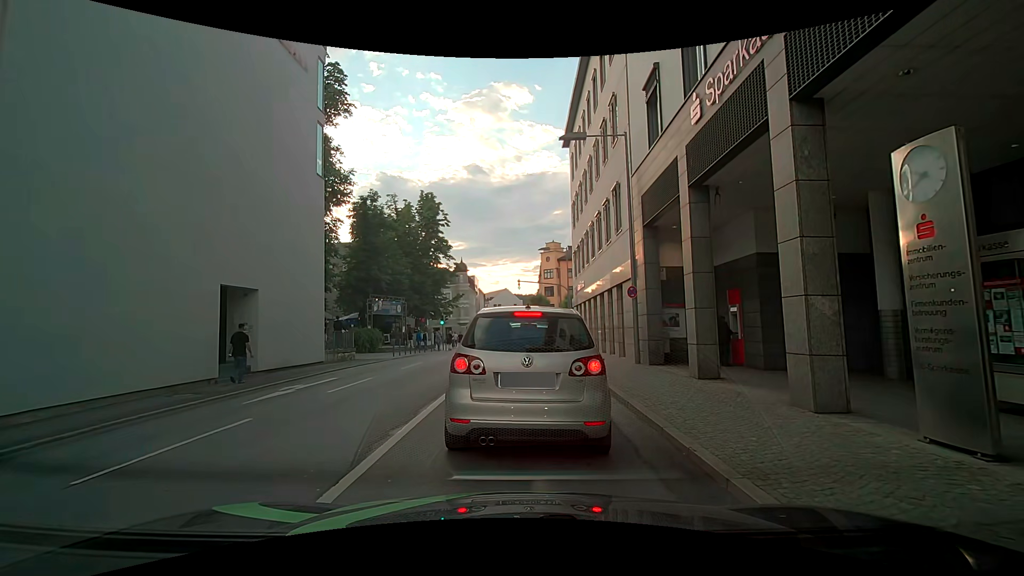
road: primary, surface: asphalt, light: Day
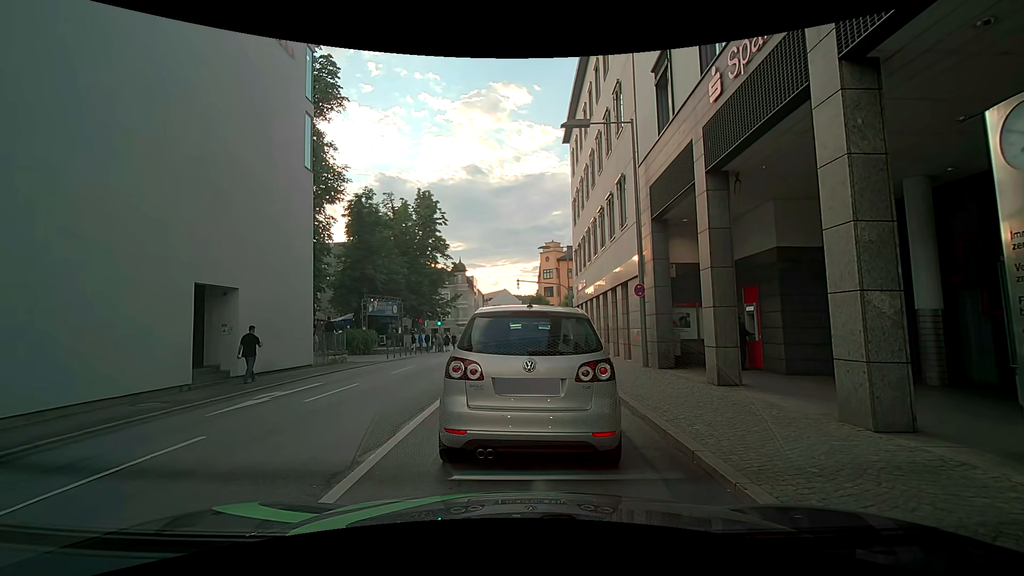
(0.0, +1.1) m; 0°
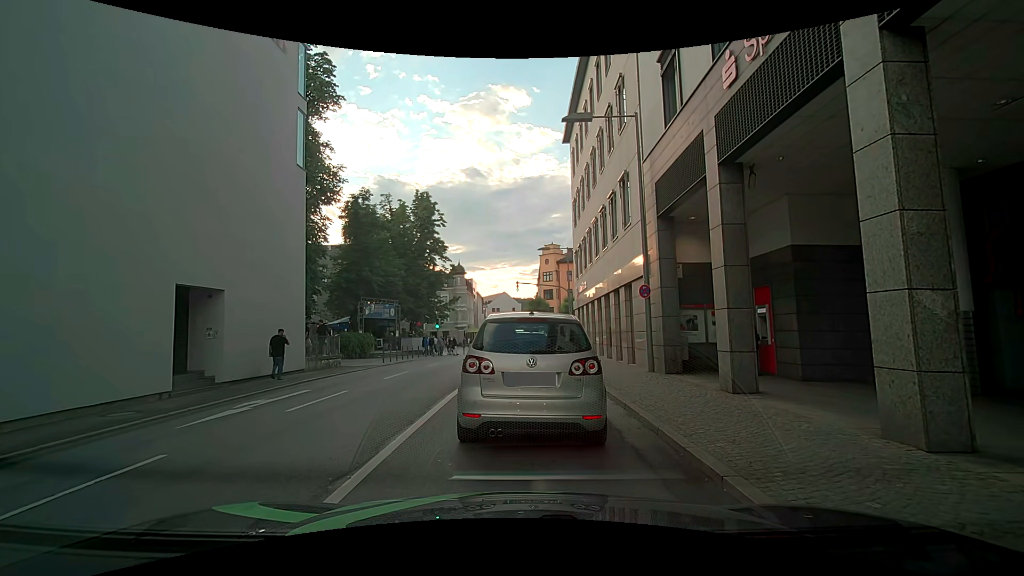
(0.0, +0.8) m; 0°
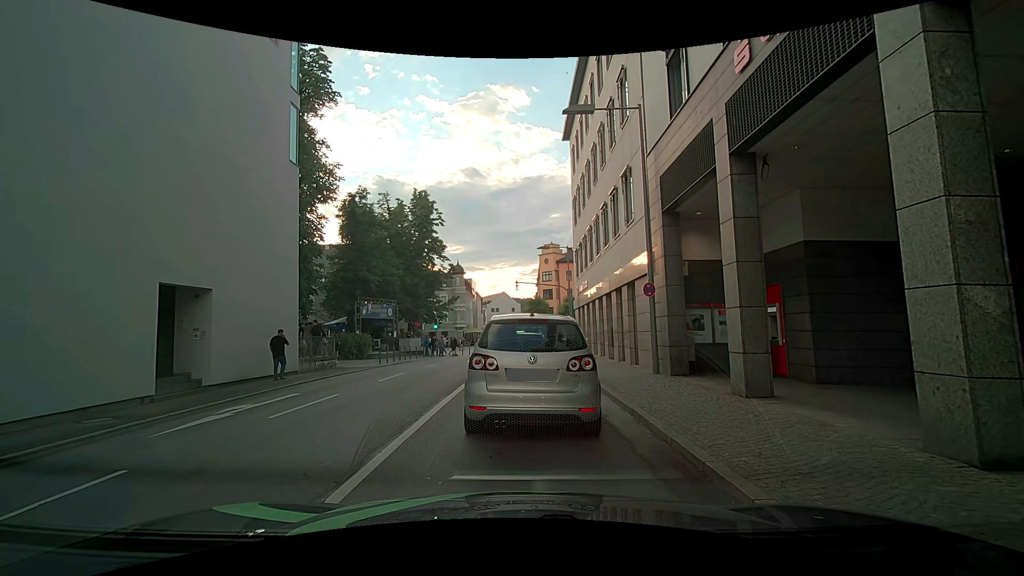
(0.0, +0.6) m; 0°
